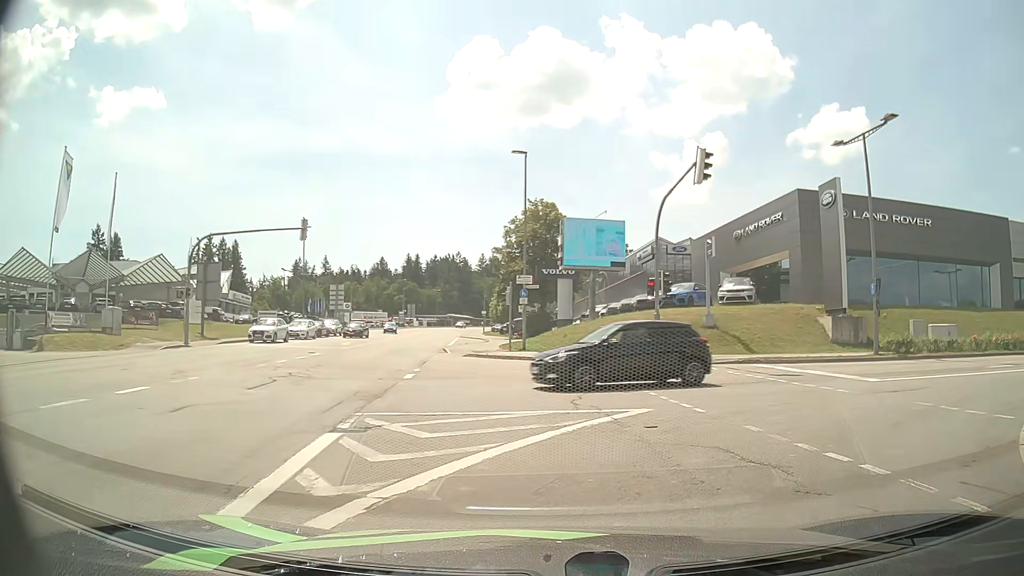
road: tertiary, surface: asphalt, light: Day
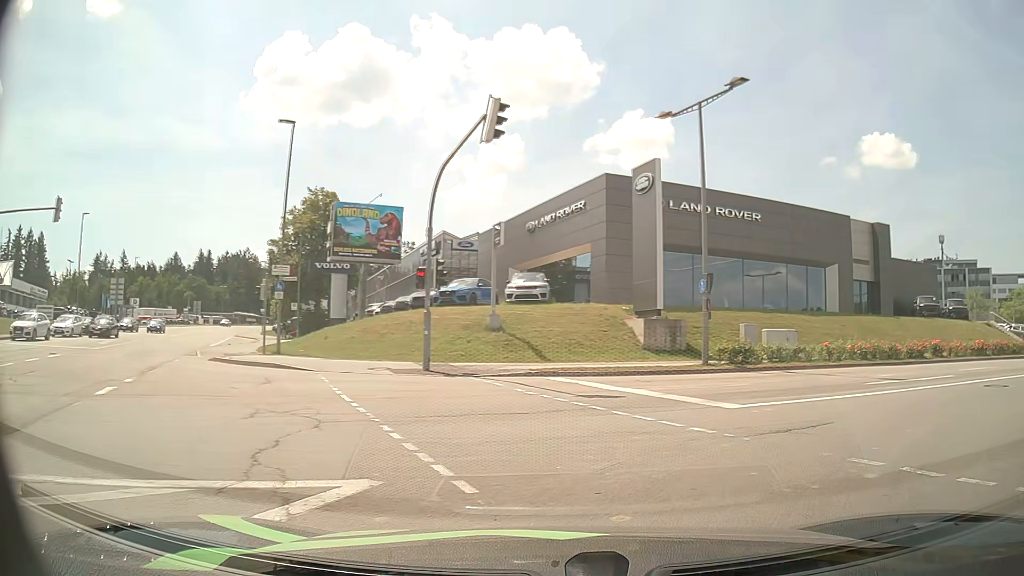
(+0.7, +5.1) m; +18°
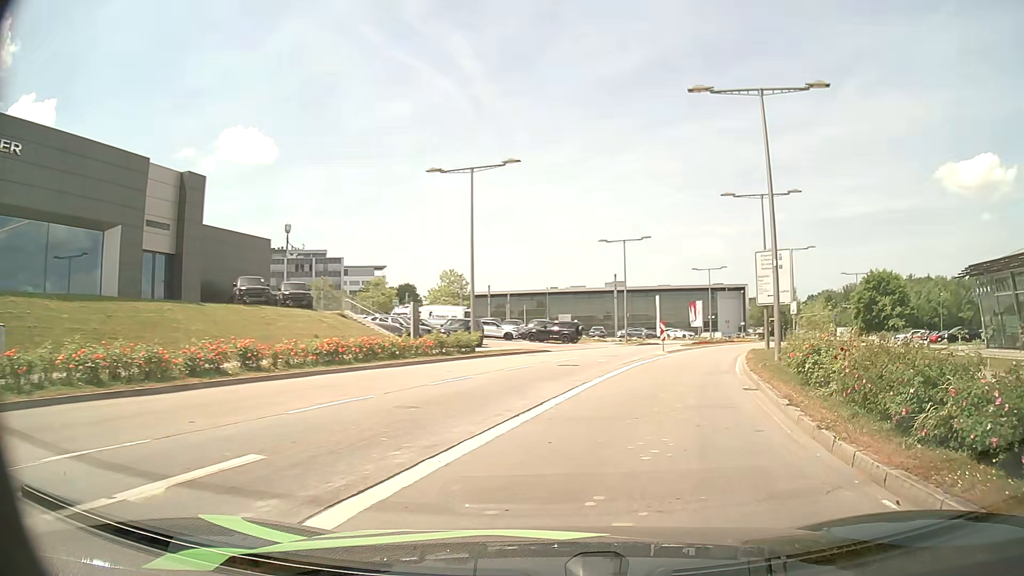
(+7.1, +12.1) m; +56°
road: secondary
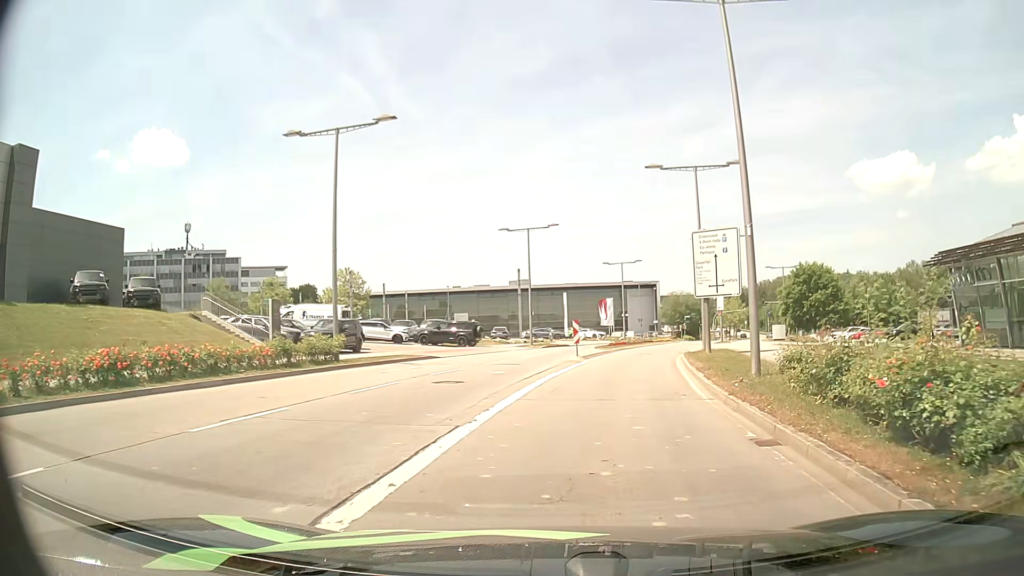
(+0.7, +7.1) m; +9°
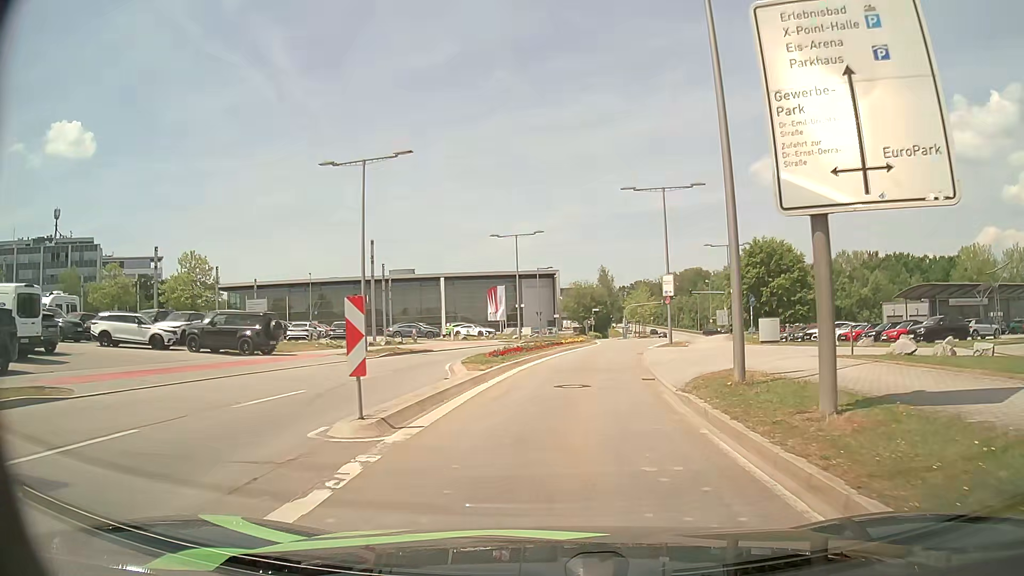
(+2.0, +20.8) m; +9°
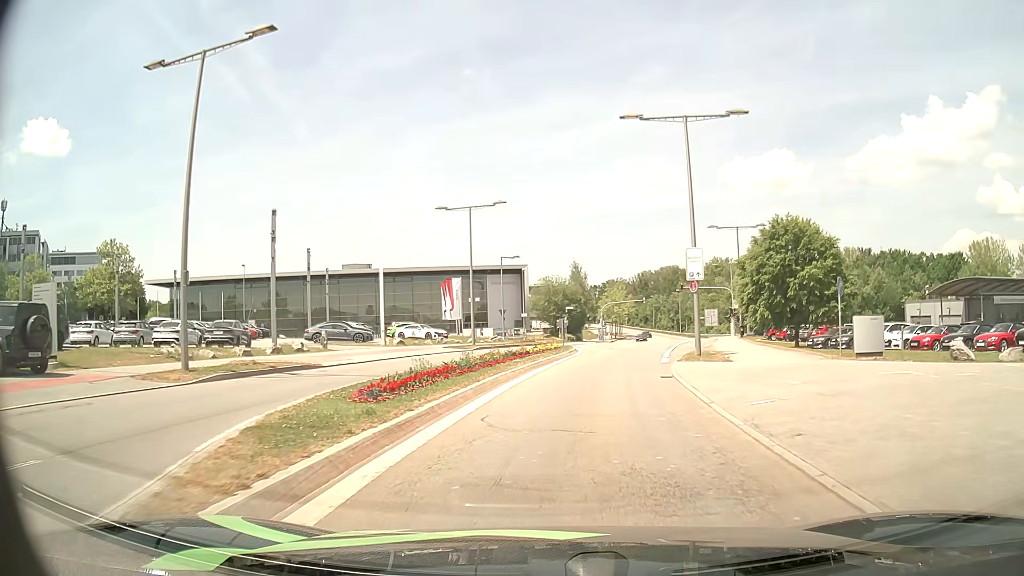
(+0.3, +14.1) m; +2°
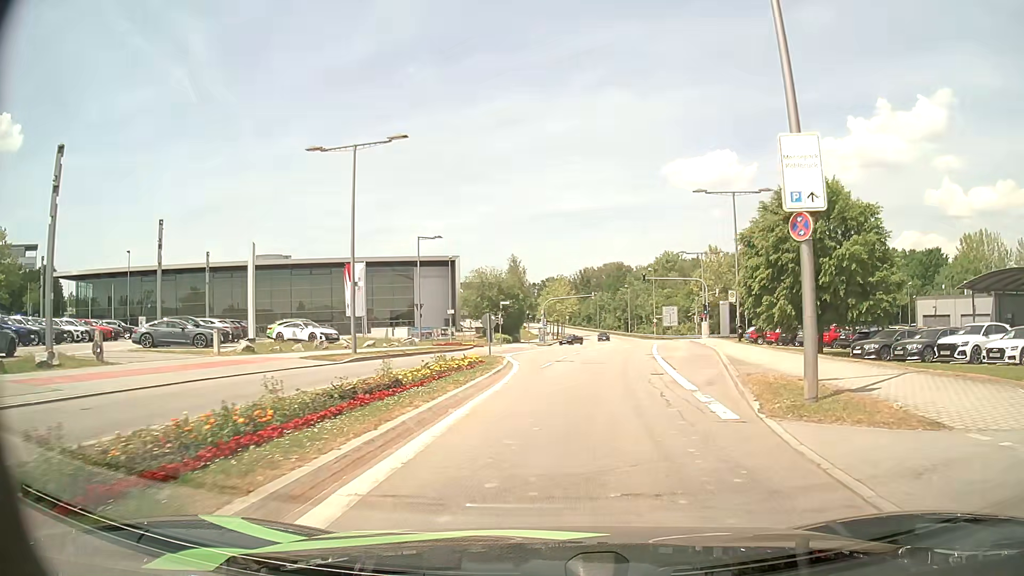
(+0.7, +15.2) m; +5°
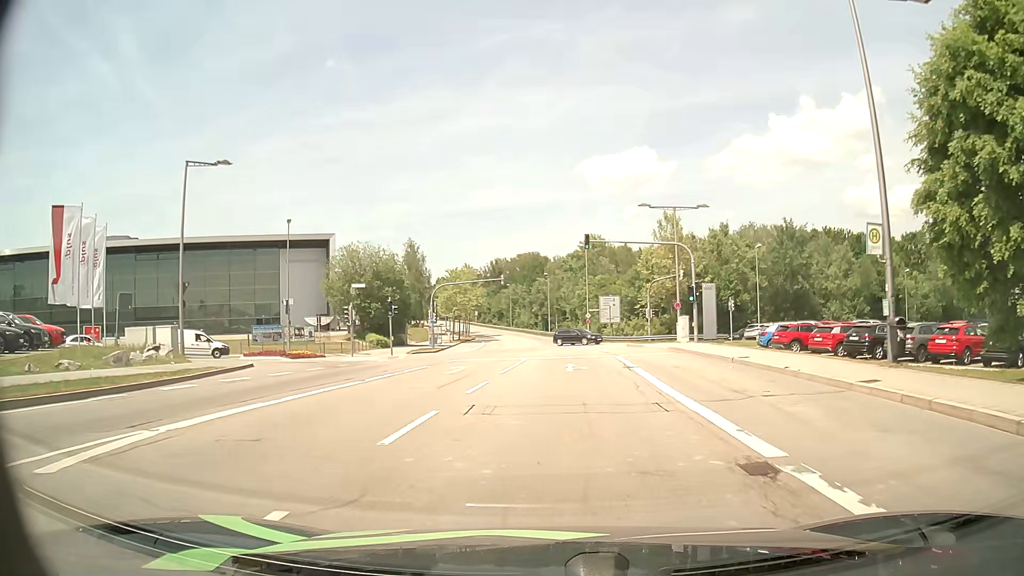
(+2.0, +26.6) m; +7°
(0, +10) (+1, +20) (+1, +30) (+1, +40) (+1, +50) (+1, +60) (+1, +70) (+1, +80) (0, +90) (-1, +100) m
